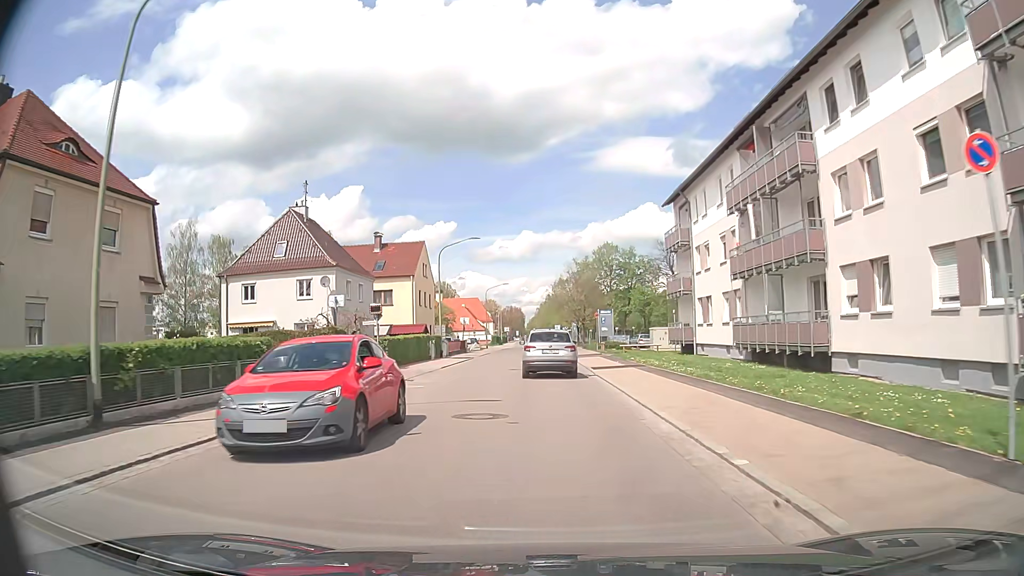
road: tertiary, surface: asphalt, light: Day
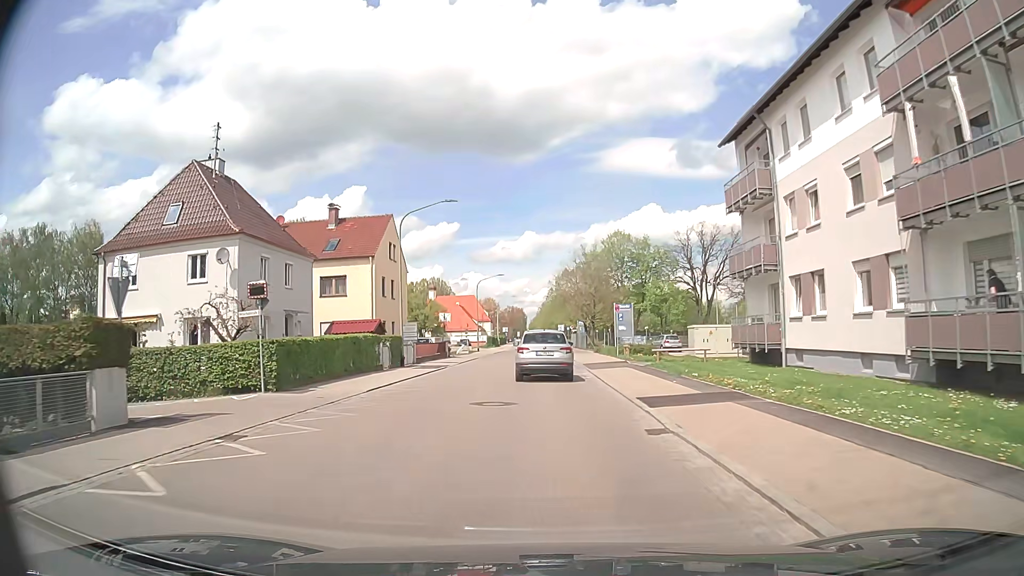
(0.0, +14.3) m; 0°
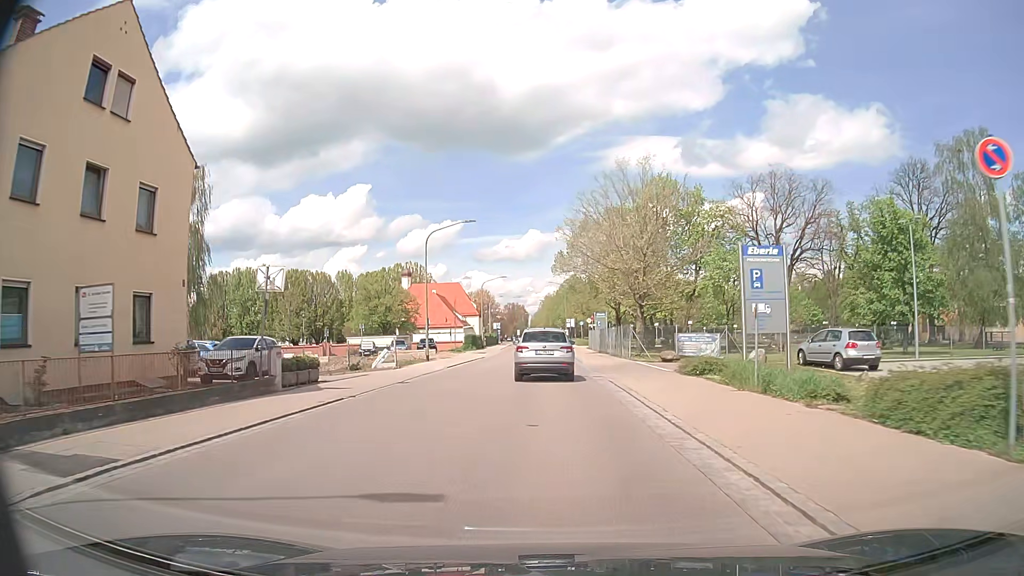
(-0.3, +35.1) m; -1°
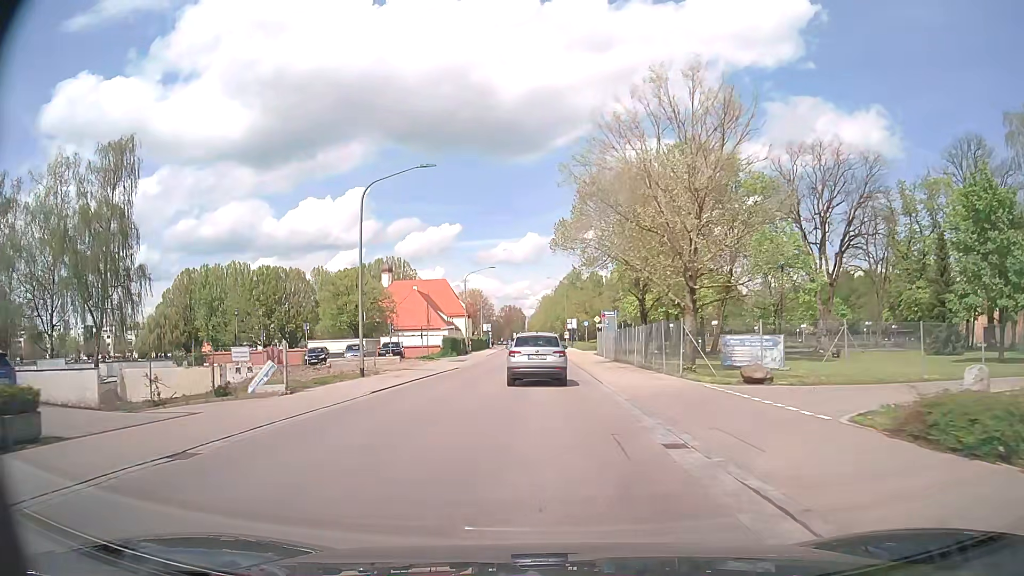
(+0.1, +14.6) m; +1°
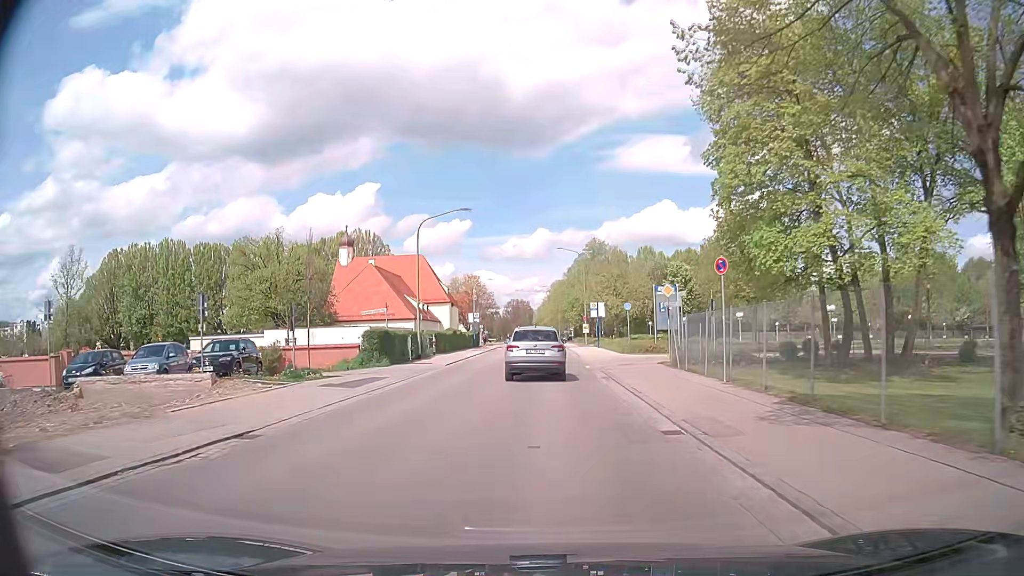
(-0.3, +29.4) m; -2°
(0, +10) (0, +20) (0, +30) (0, +40) (0, +50) (0, +60) (0, +70) (0, +80) (0, +90) (0, +100) m
